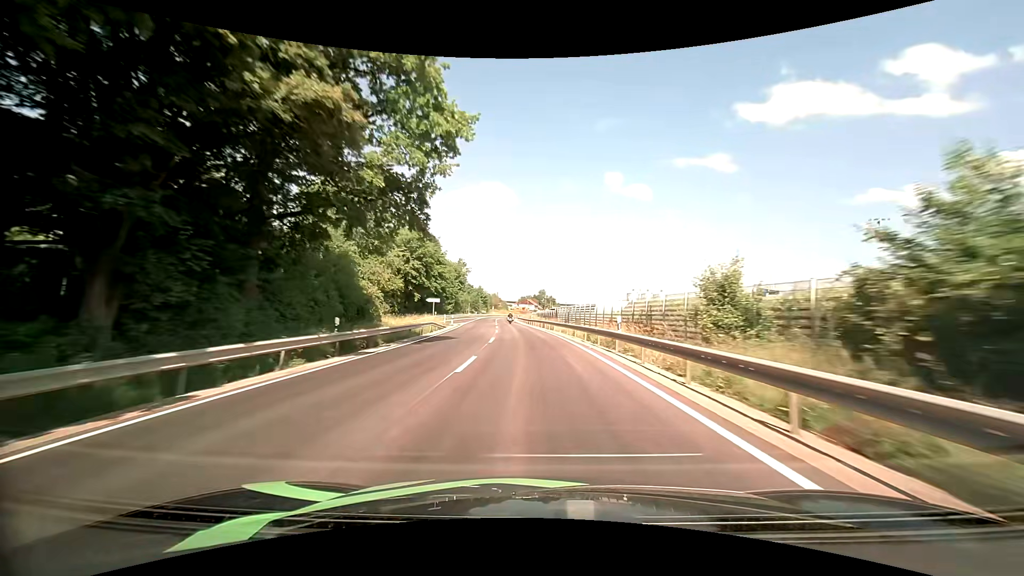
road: primary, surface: asphalt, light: Day
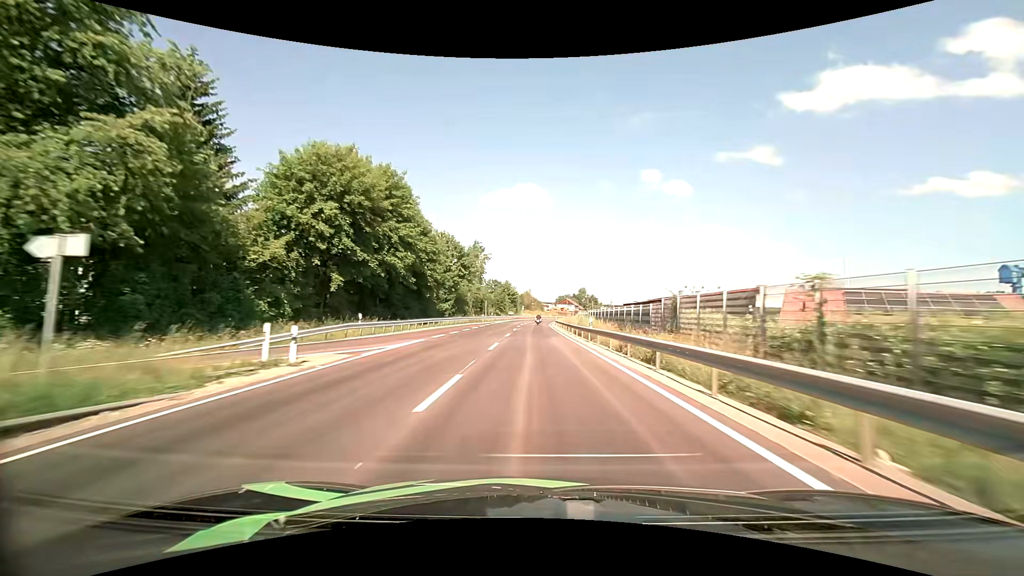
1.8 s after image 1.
(-1.8, +41.0) m; -5°
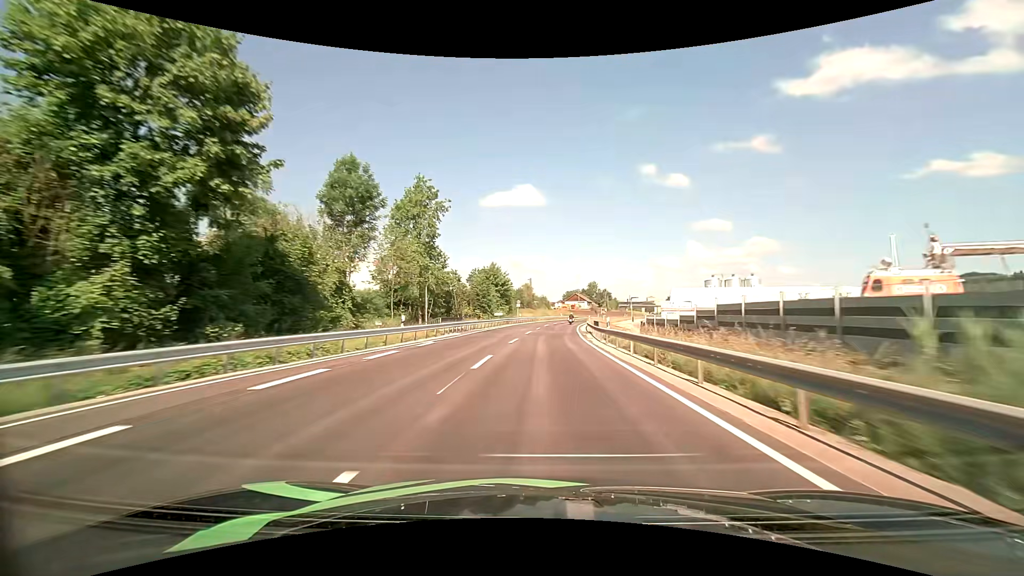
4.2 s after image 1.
(-0.6, +55.0) m; -1°
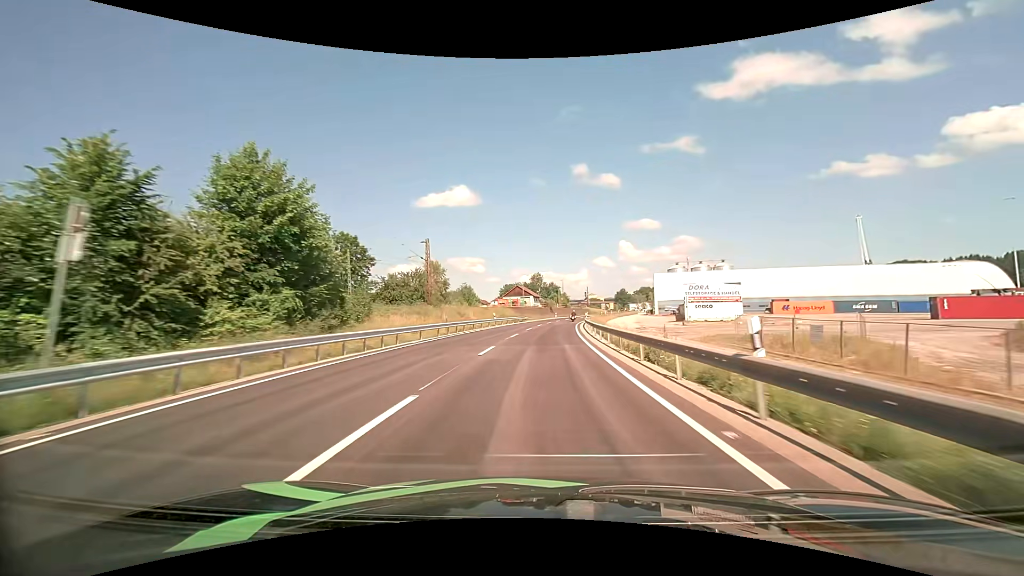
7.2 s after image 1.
(+3.5, +67.9) m; +7°
(0, +10) (0, +20) (+1, +30) (+2, +40) (+2, +50) (+3, +60) (+5, +70) (+6, +80) (+7, +90) (+9, +99) m
